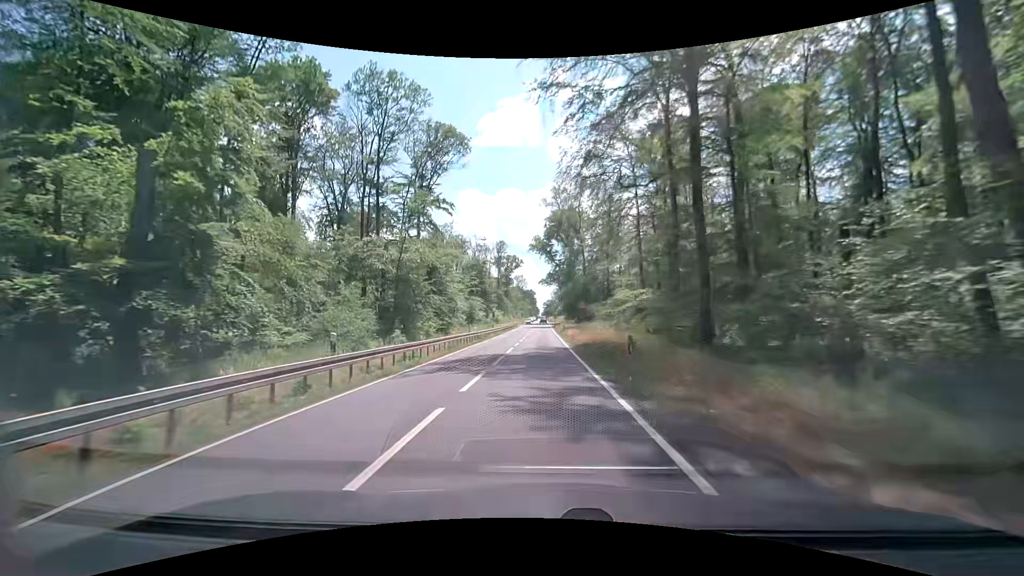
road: secondary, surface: asphalt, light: Day
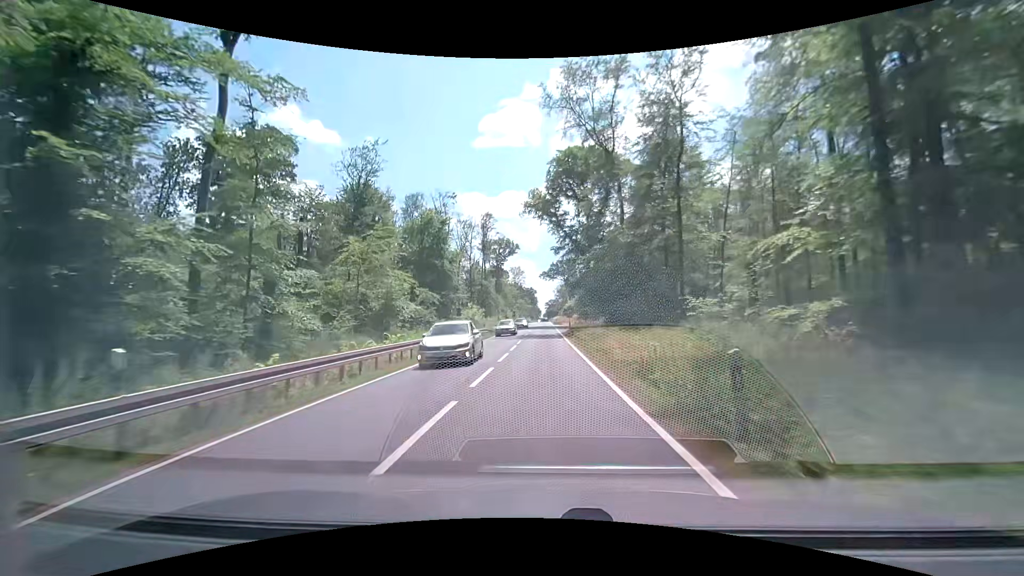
(0.0, +46.6) m; 0°
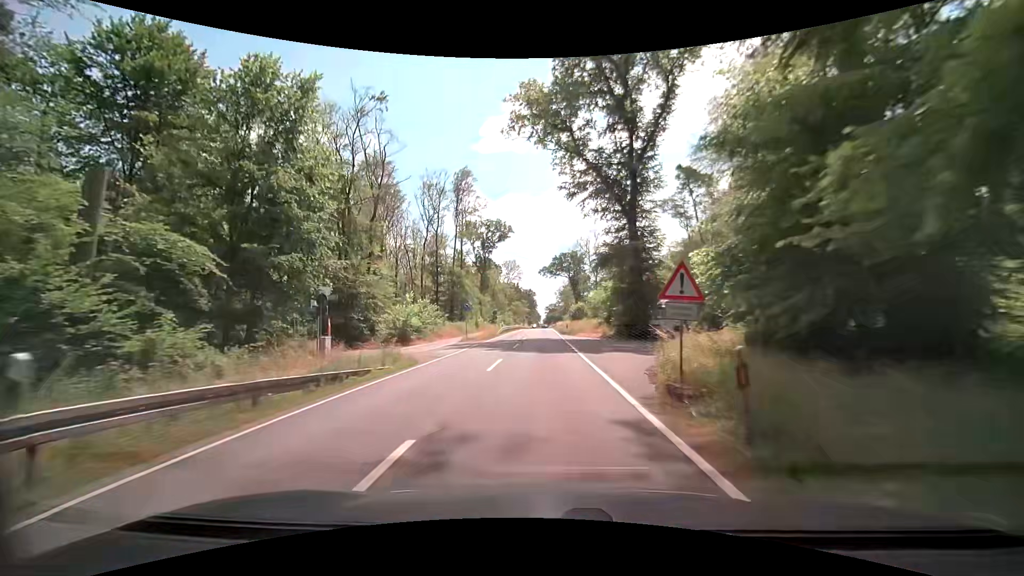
(+0.1, +38.6) m; 0°
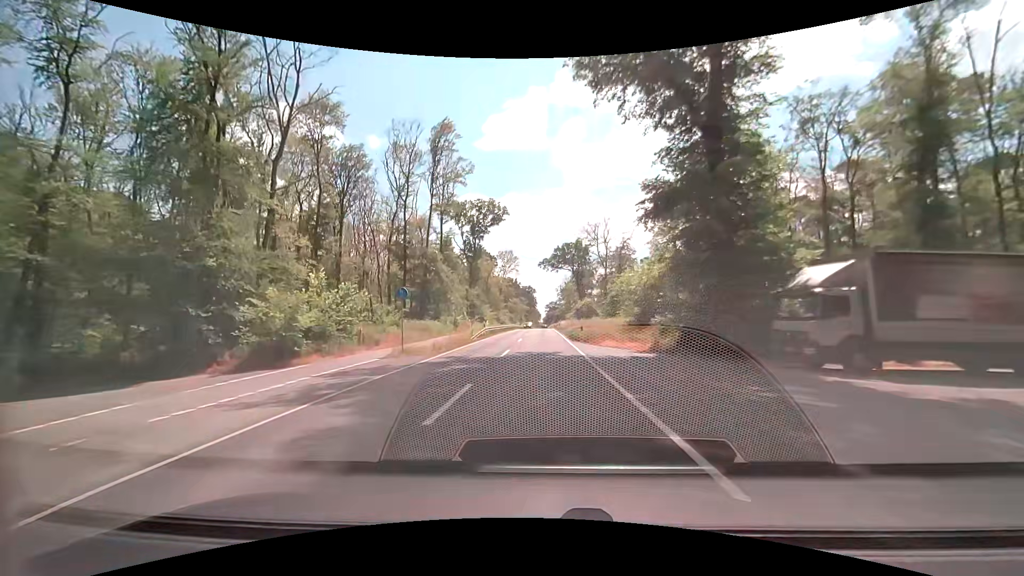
(0.0, +19.4) m; 0°
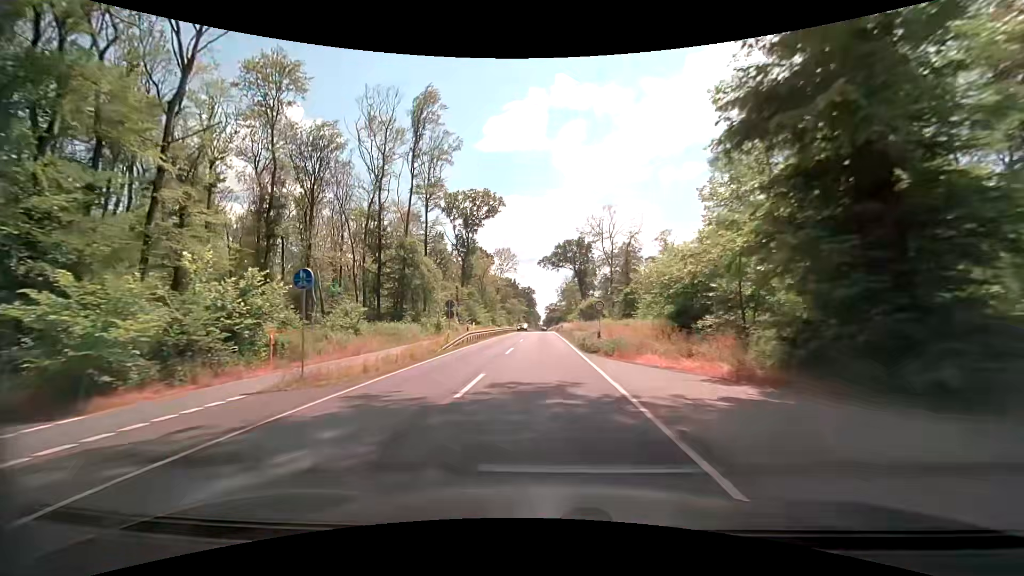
(0.0, +9.6) m; 0°
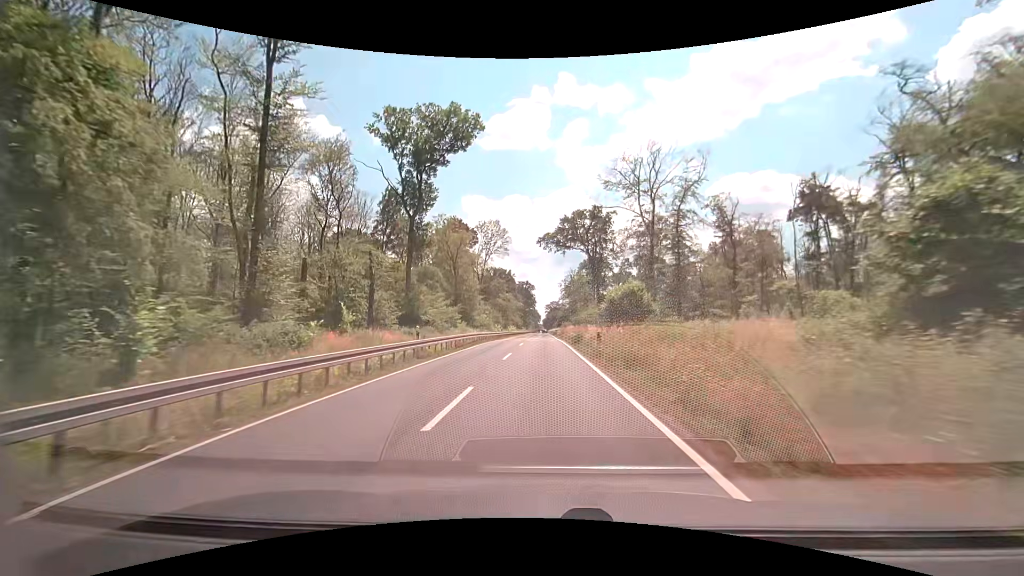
(-0.2, +38.6) m; 0°
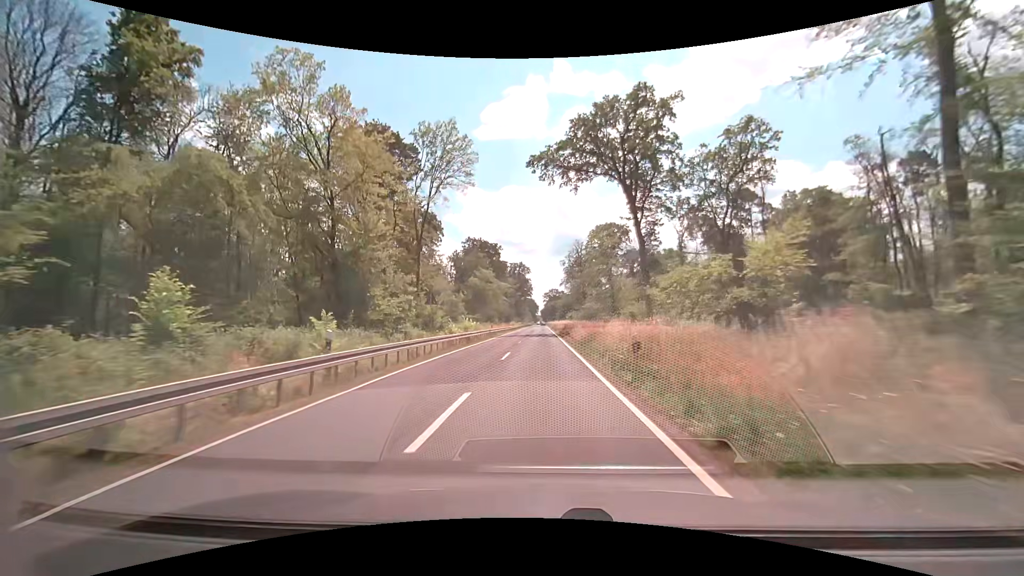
(-0.1, +49.1) m; 0°
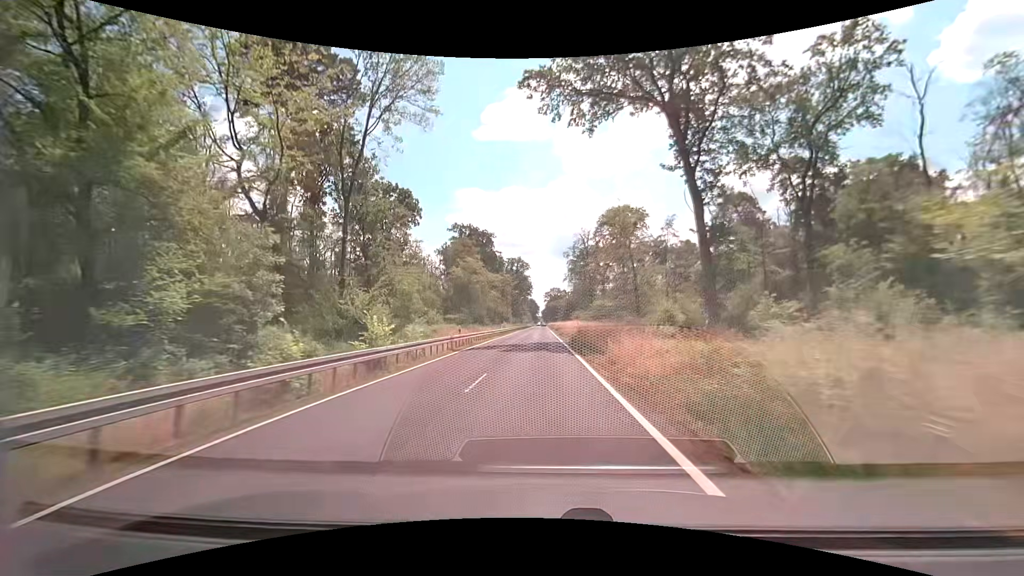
(+0.1, +20.2) m; 0°
(0, +10) (0, +20) (0, +30) (0, +40) (0, +50) (0, +60) (0, +70) (0, +80) (0, +90) (0, +100) m
